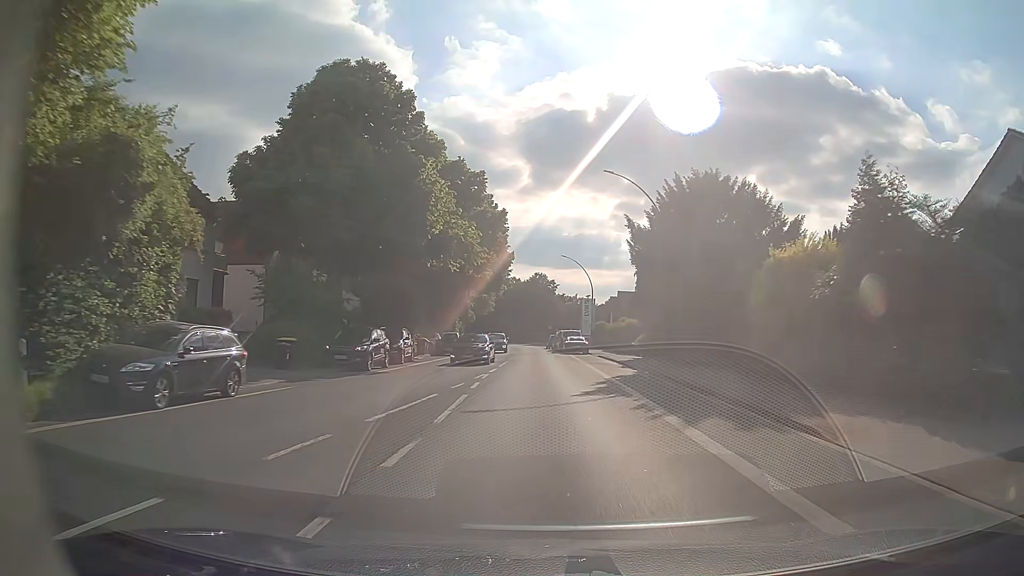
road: primary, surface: asphalt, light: Day
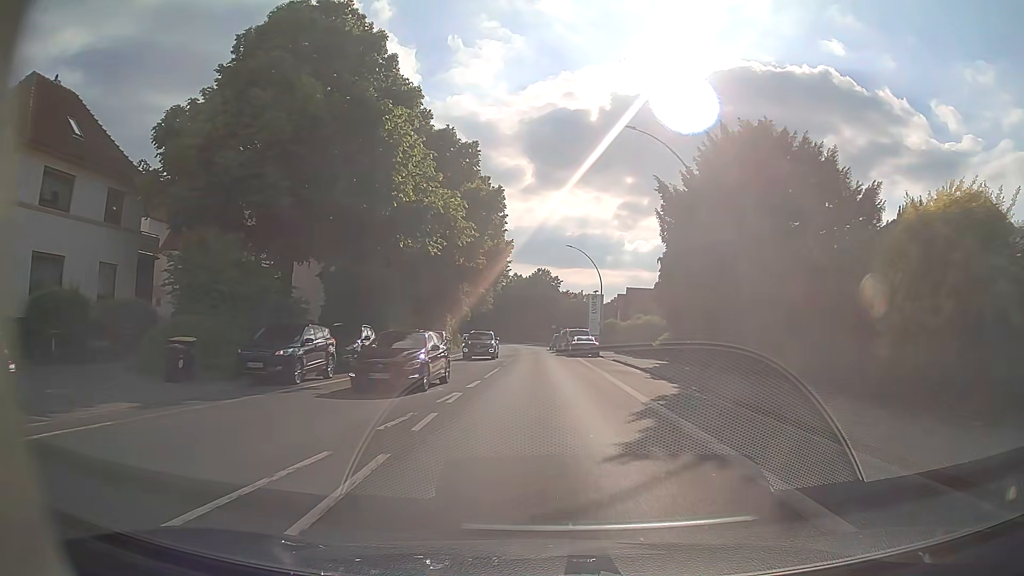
(0.0, +7.9) m; 0°
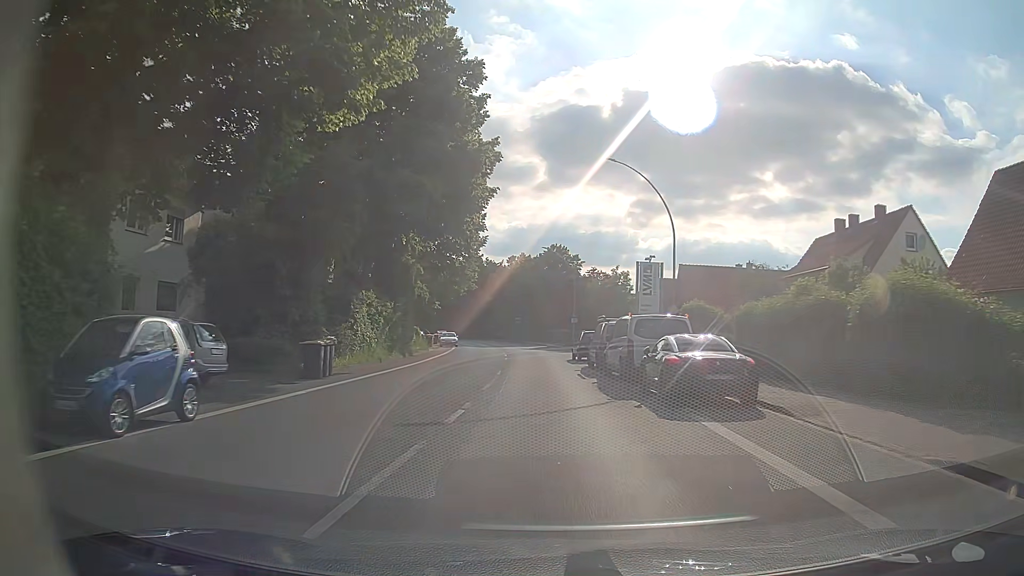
(-0.6, +31.7) m; -1°
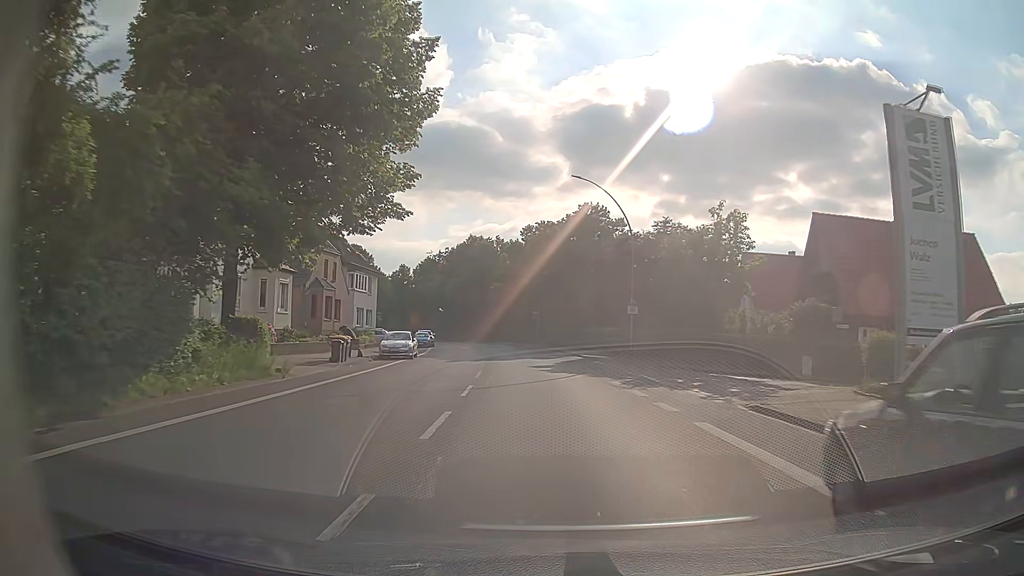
(-0.6, +31.7) m; -2°
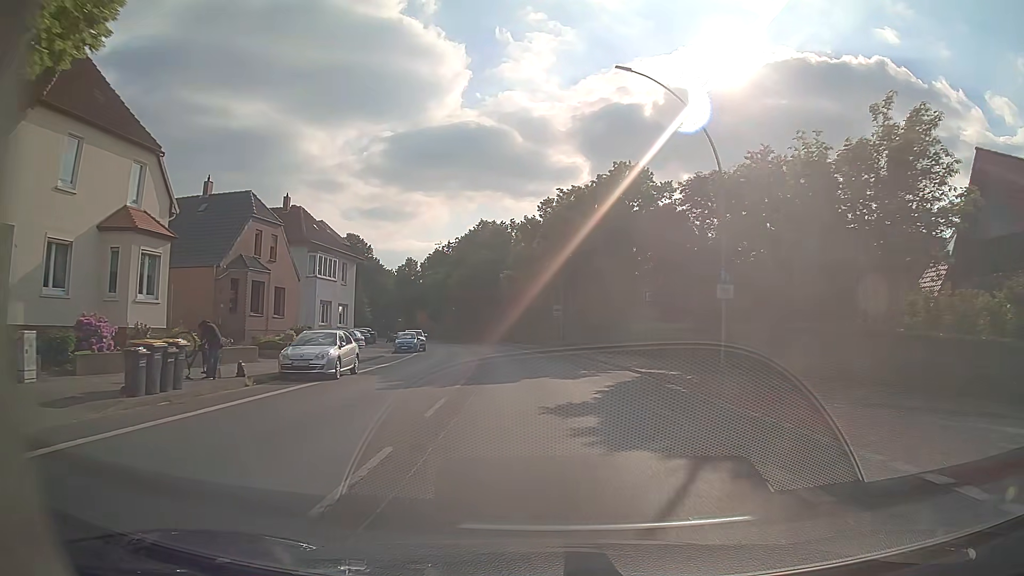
(-0.3, +15.9) m; -2°
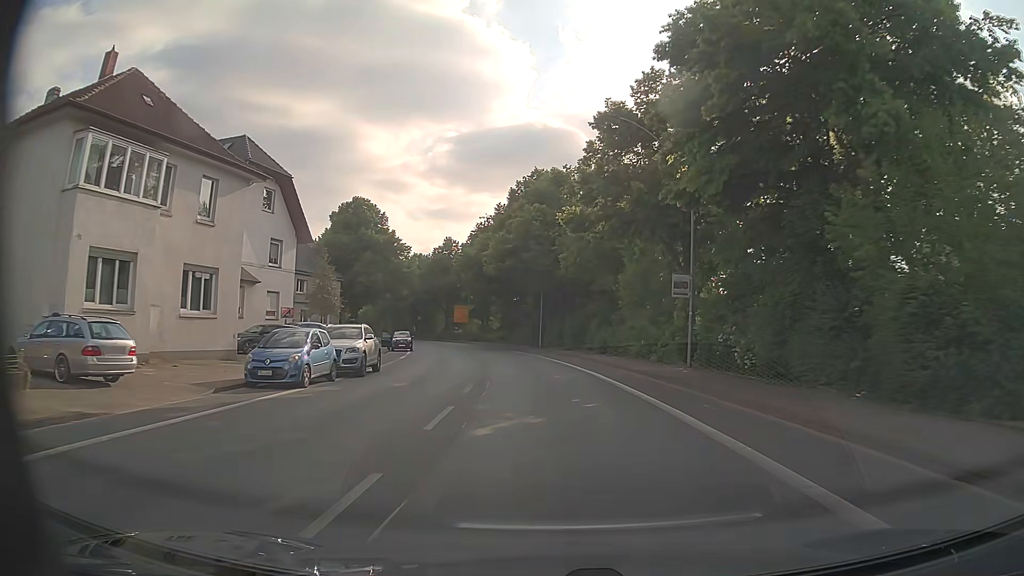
(-1.5, +31.7) m; -6°
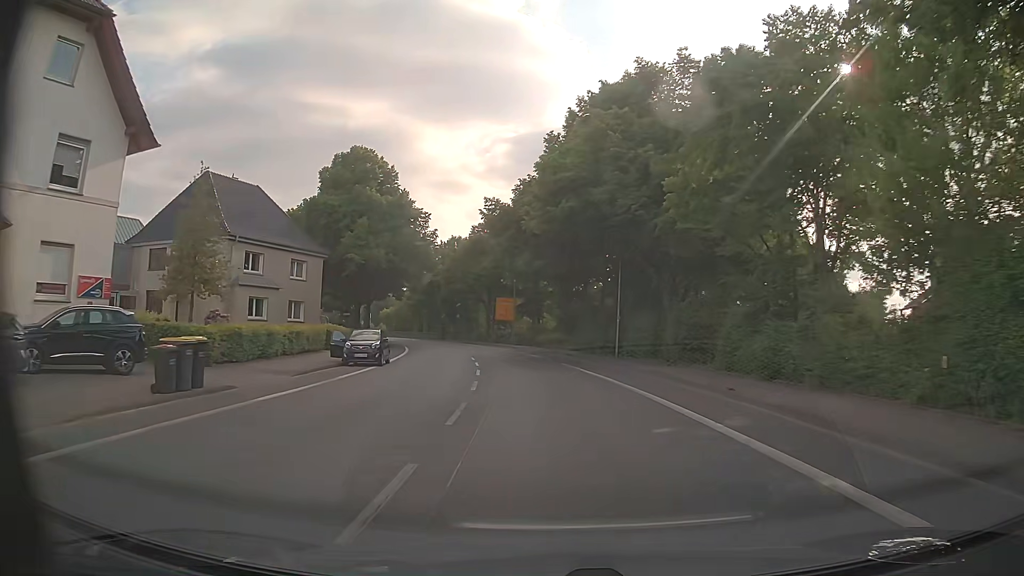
(-0.9, +23.9) m; -4°
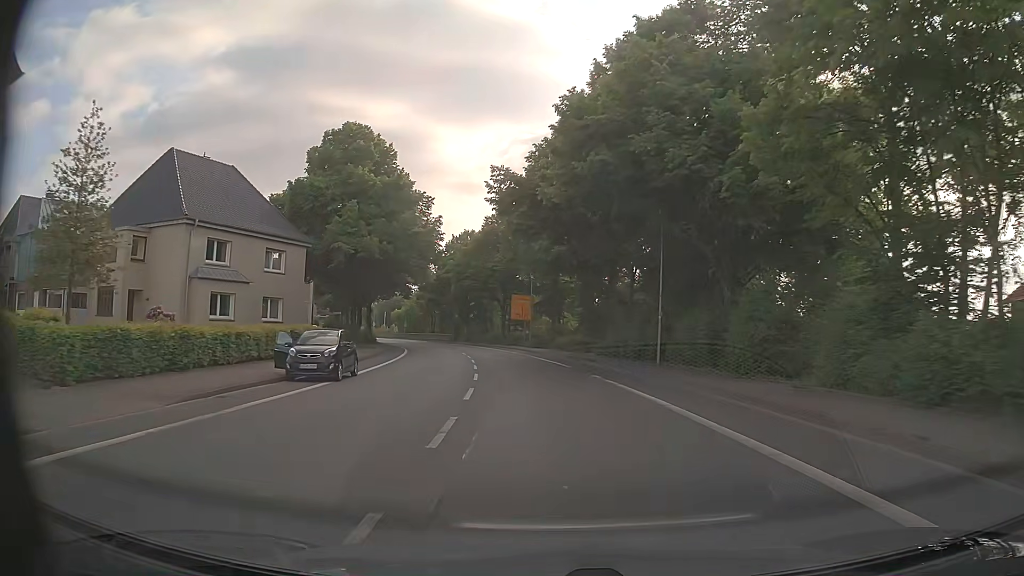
(-0.1, +8.0) m; -2°
(0, +10) (-1, +20) (-2, +30) (-3, +40) (-5, +50) (-7, +59) (-9, +69) (-12, +79) (-16, +88) (-19, +97) m
